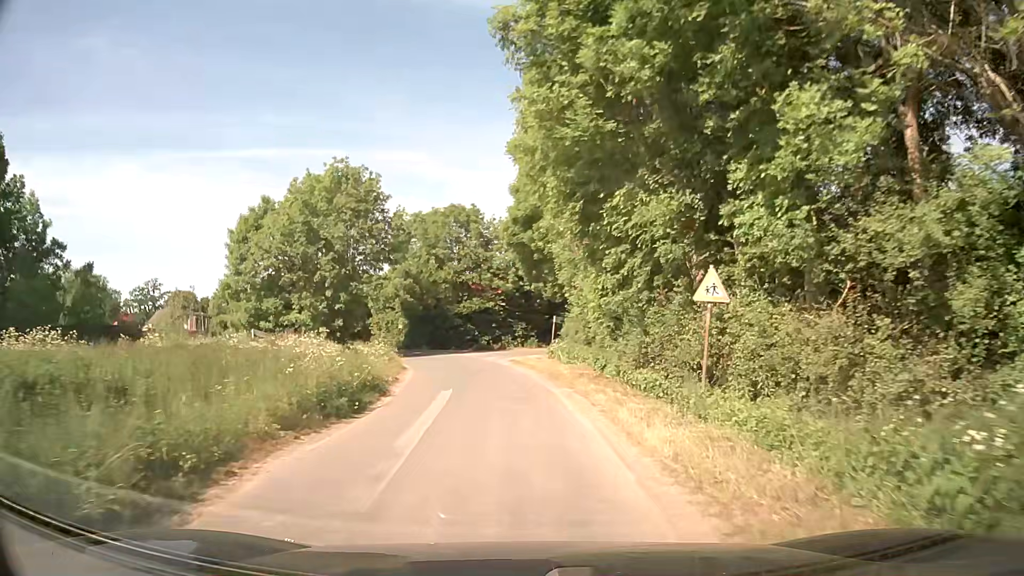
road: unclassified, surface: asphalt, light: Day
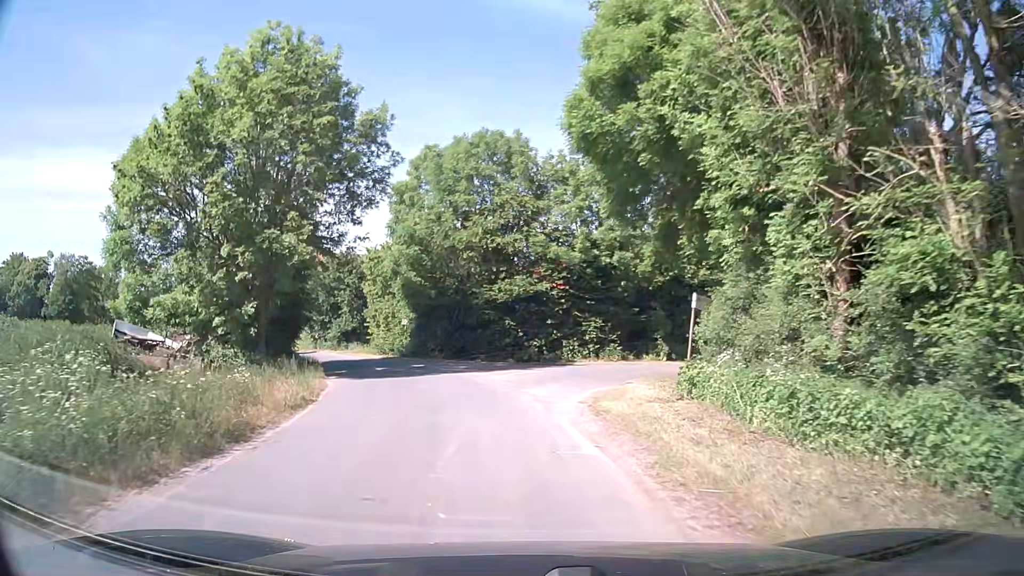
(-0.5, +22.3) m; -4°
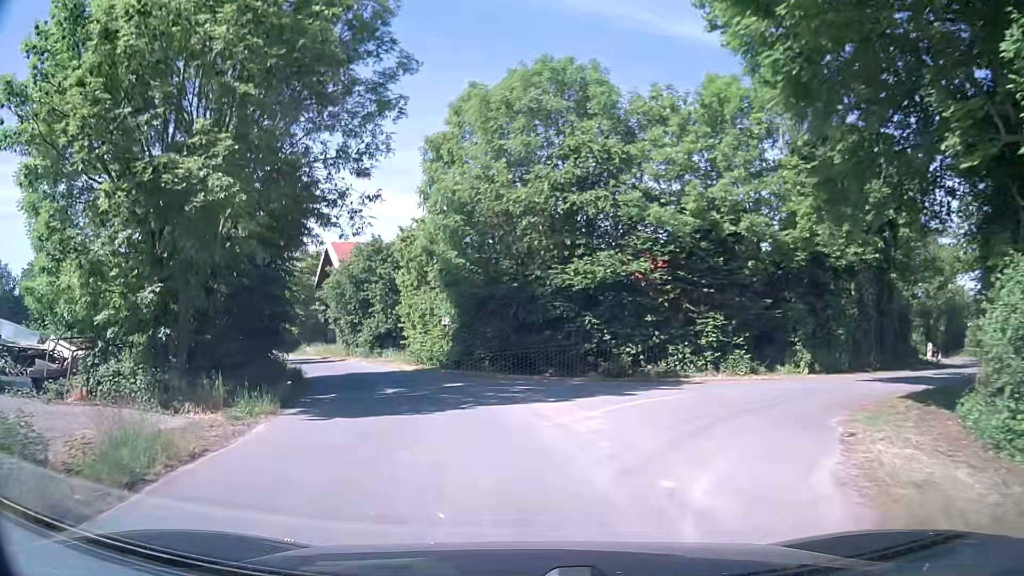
(-0.5, +10.6) m; -6°
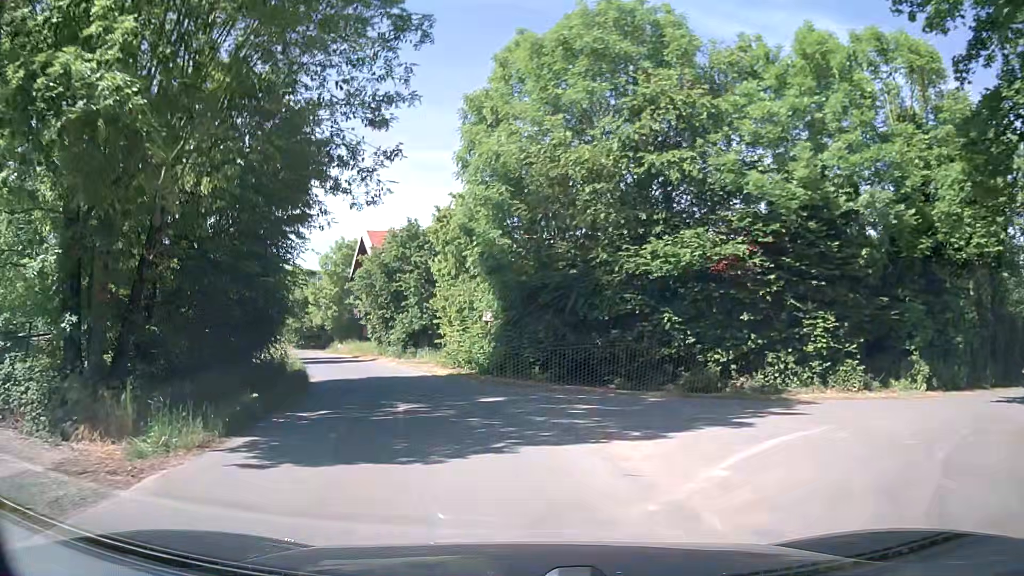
(-0.2, +5.2) m; -5°
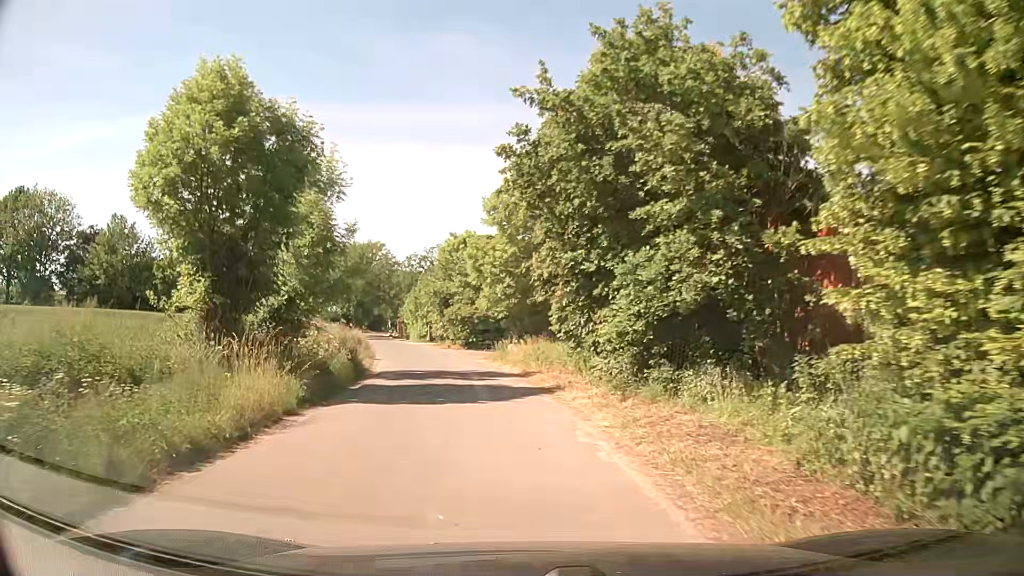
(-3.9, +24.2) m; -19°
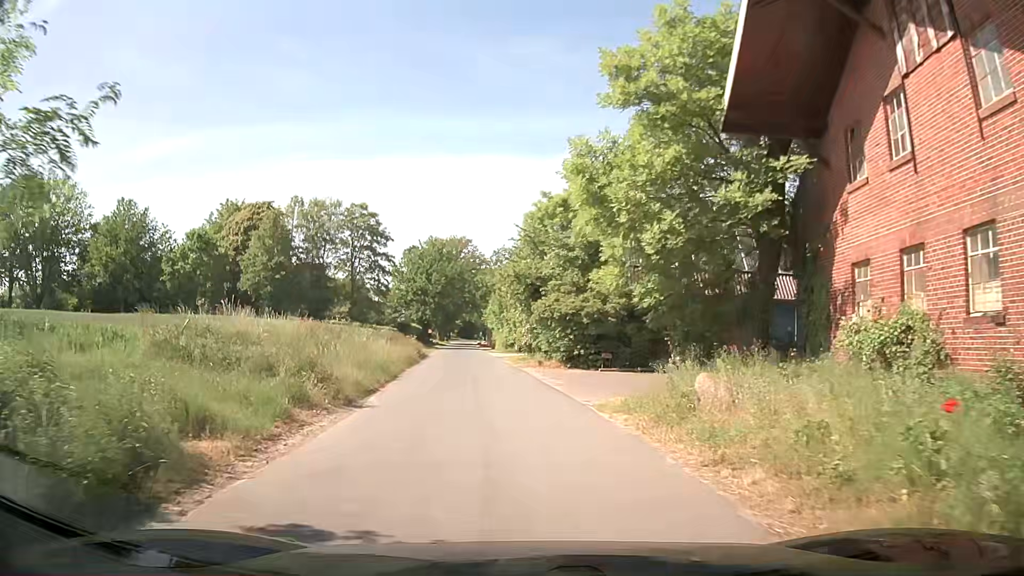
(-1.6, +19.2) m; -8°
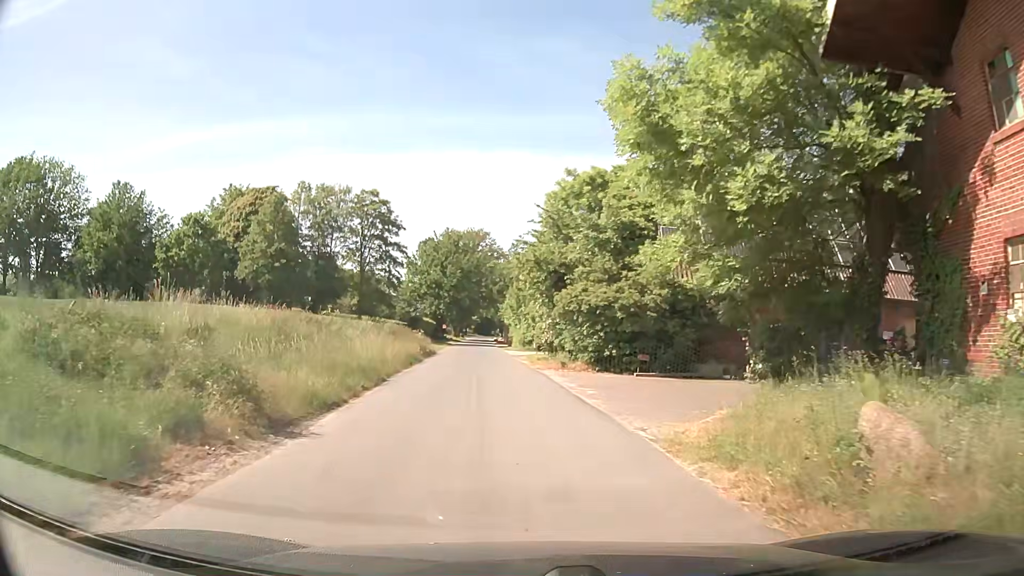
(-0.1, +4.8) m; -2°
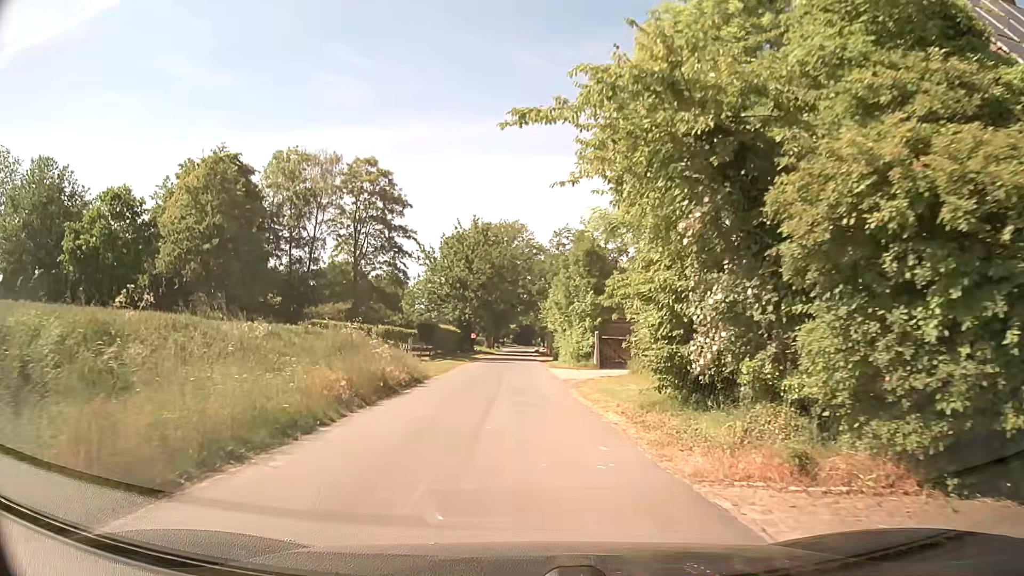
(-0.5, +19.7) m; -3°
(0, +10) (0, +20) (0, +30) (0, +40) (0, +50) (-1, +60) (-1, +70) (-1, +80) (-1, +90) (-1, +100) m
